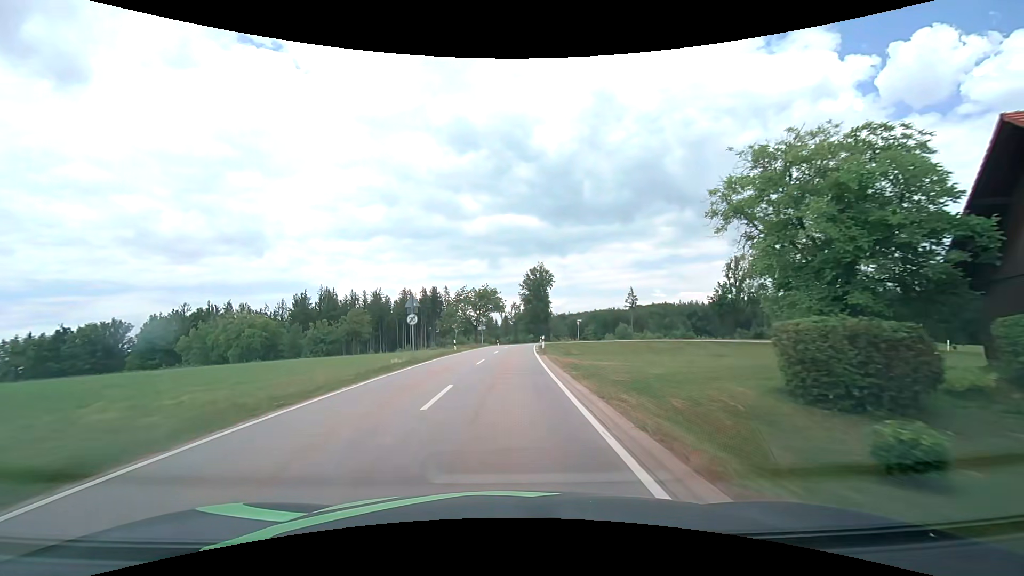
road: tertiary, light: Day
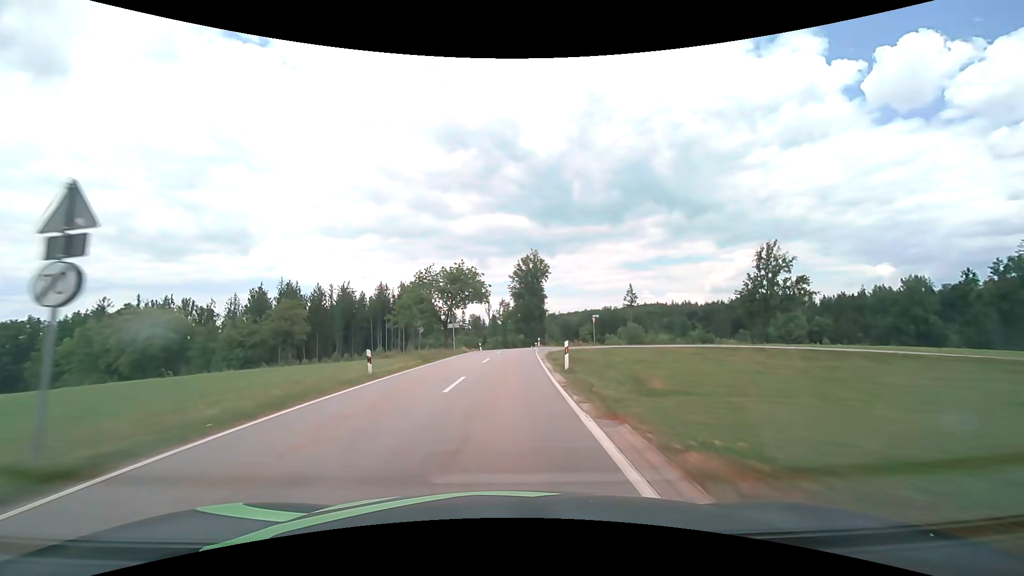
(+0.3, +21.5) m; +1°
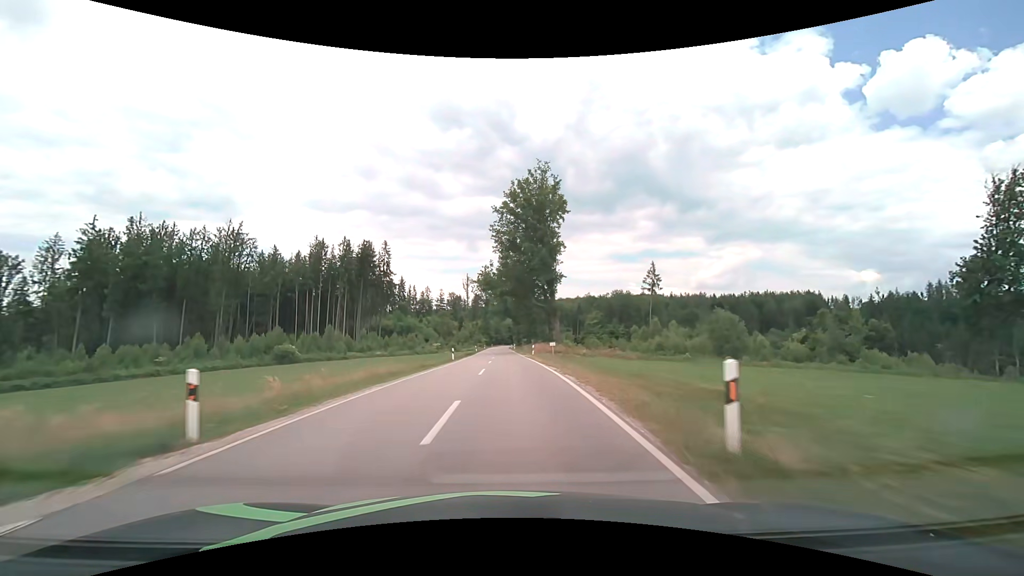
(+0.9, +53.8) m; +1°
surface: asphalt
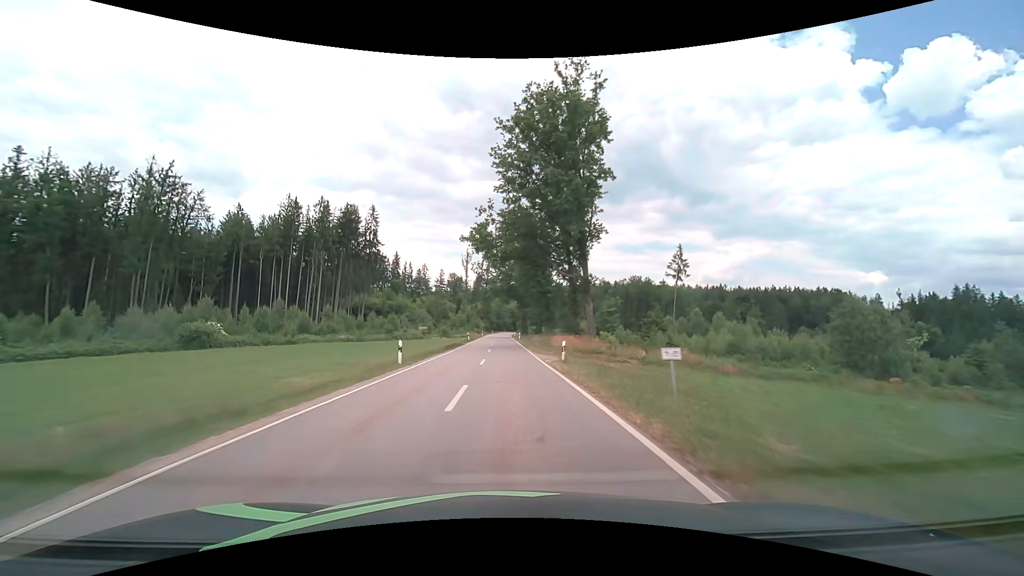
(0.0, +21.8) m; 0°
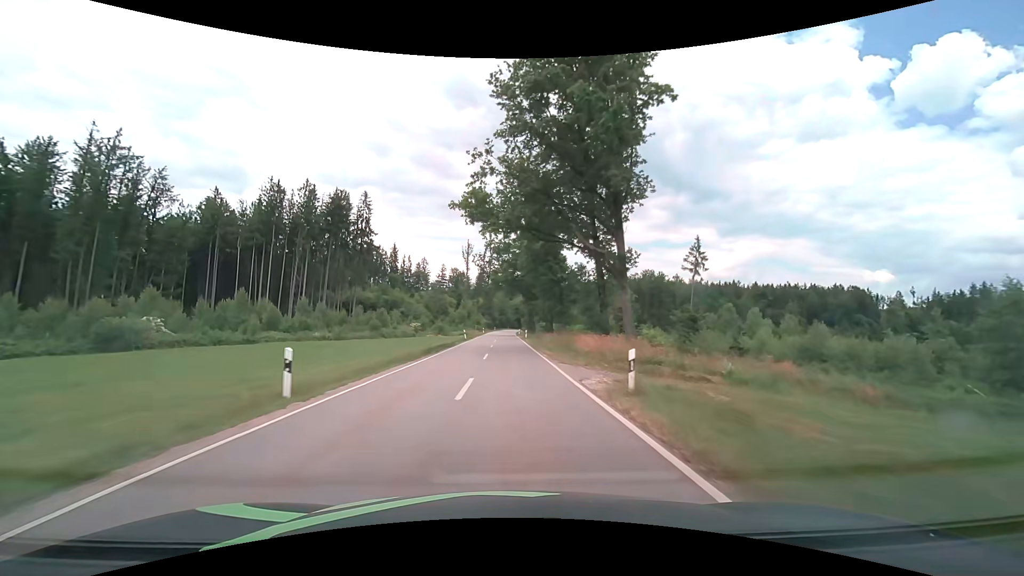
(0.0, +11.0) m; 0°
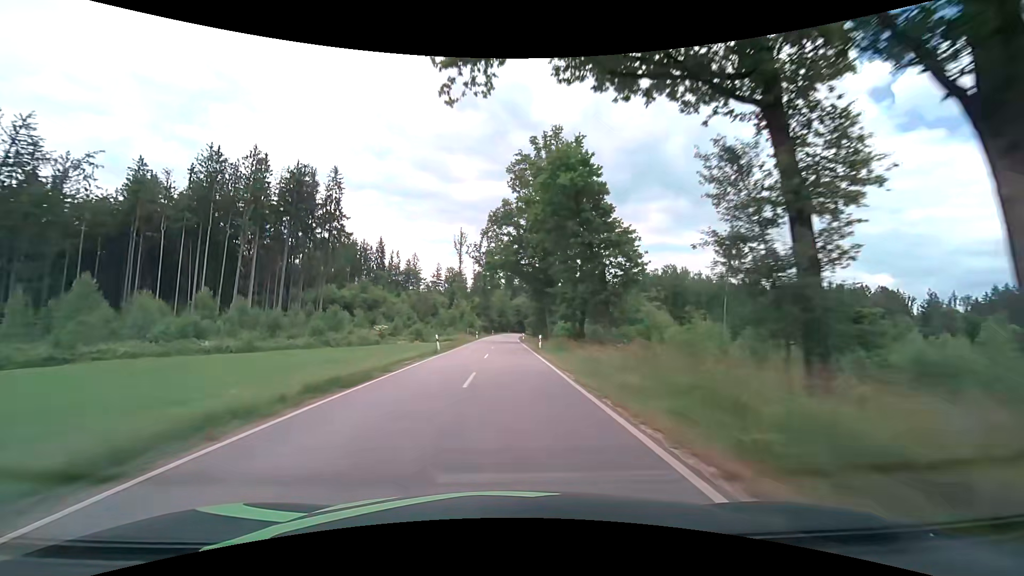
(0.0, +22.1) m; 0°
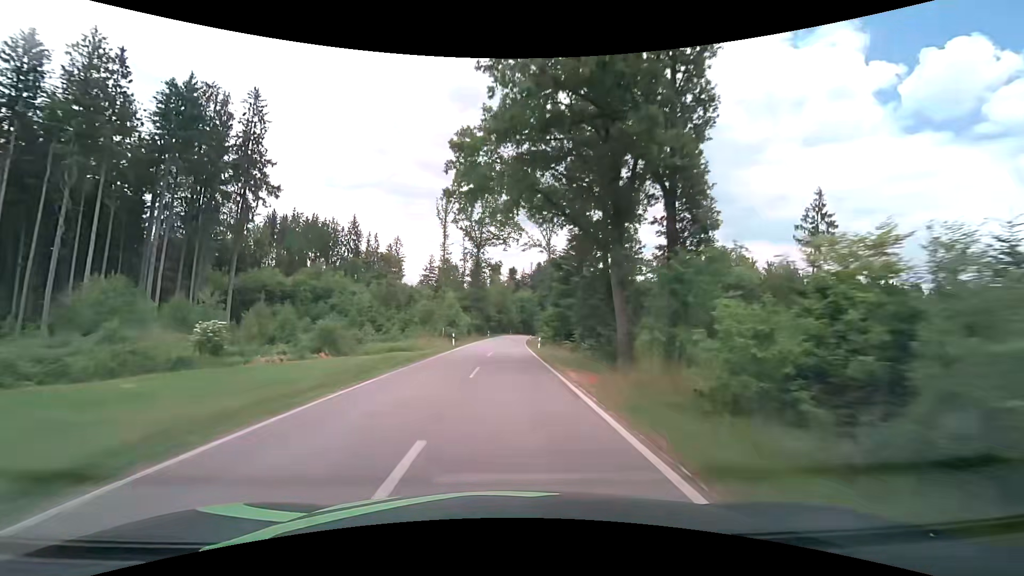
(+0.1, +33.8) m; 0°
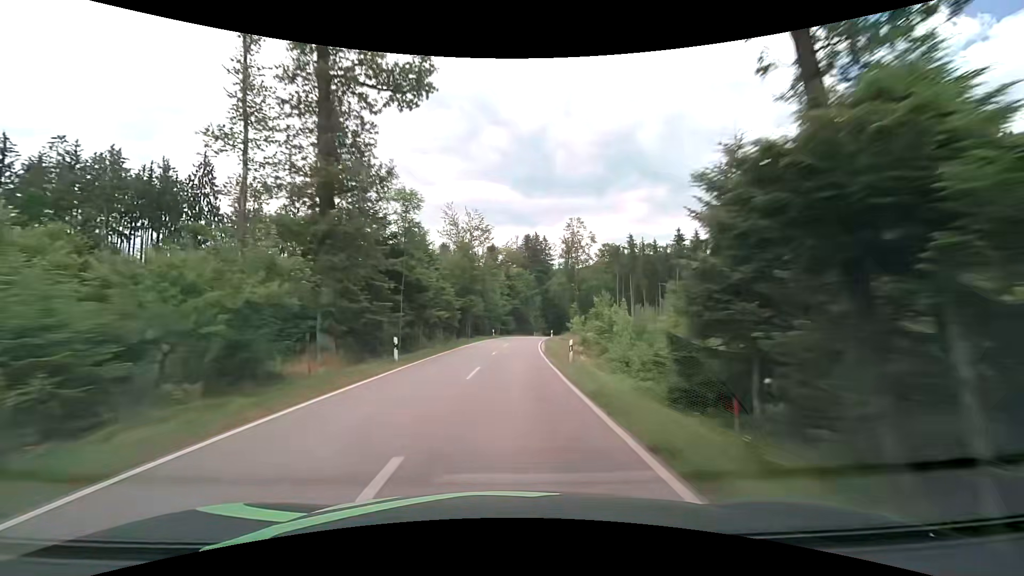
(+0.8, +61.8) m; +2°
(0, +10) (0, +20) (+1, +30) (+1, +40) (+2, +50) (+3, +60) (+4, +70) (+6, +80) (+7, +90) (+9, +99) m
